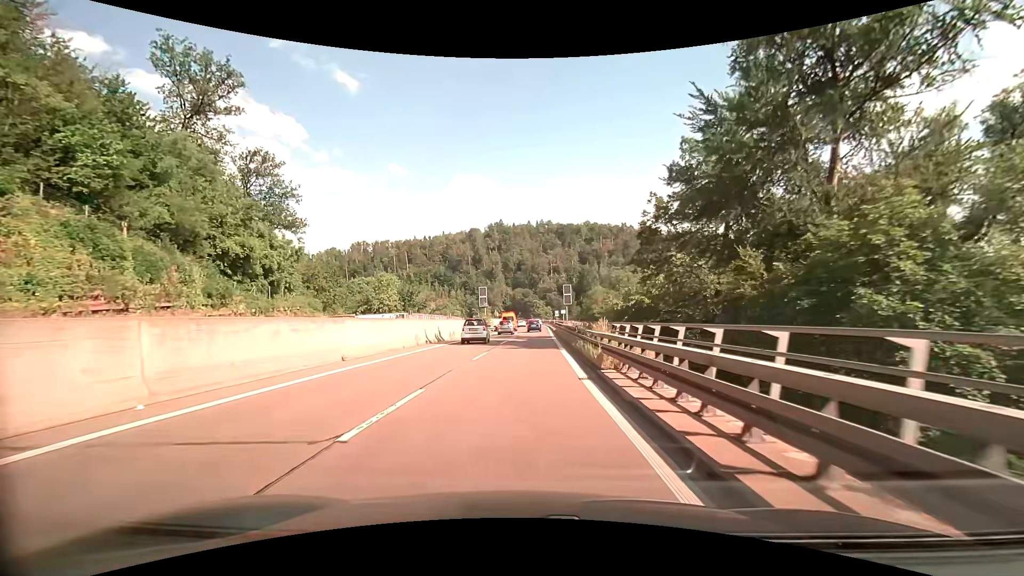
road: trunk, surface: asphalt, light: Day
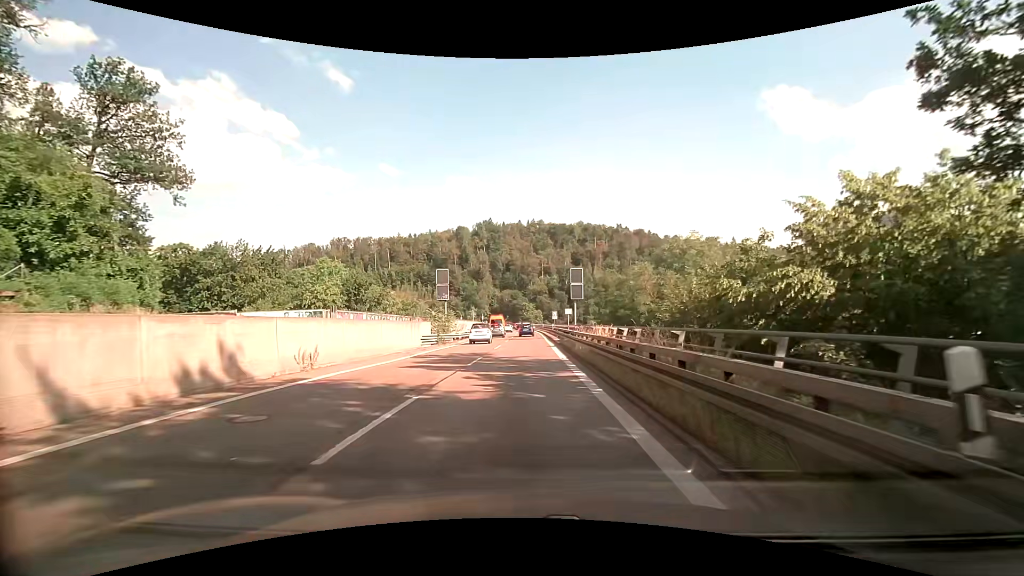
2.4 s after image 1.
(+0.2, +24.4) m; +1°
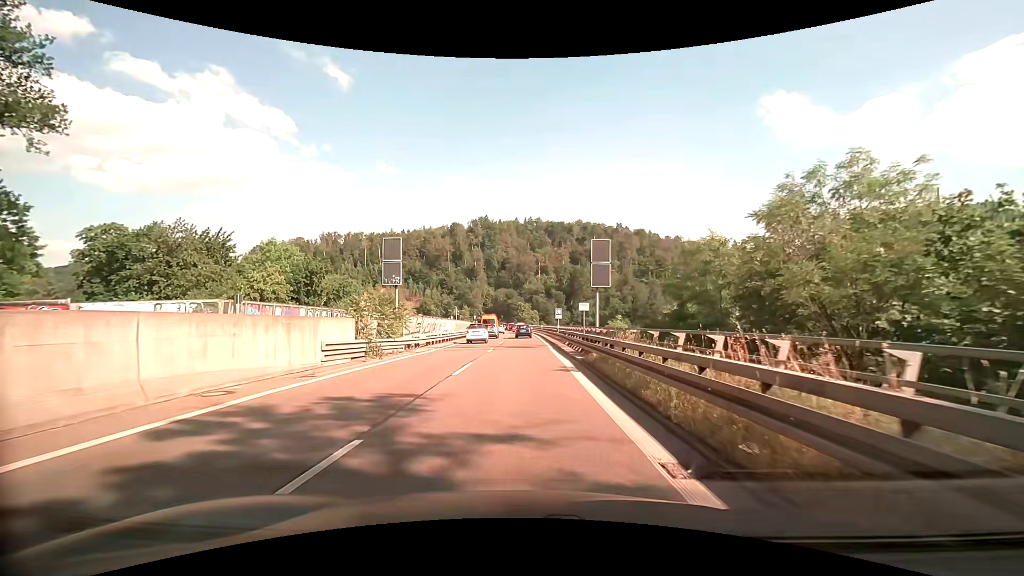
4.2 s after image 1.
(0.0, +14.9) m; 0°
